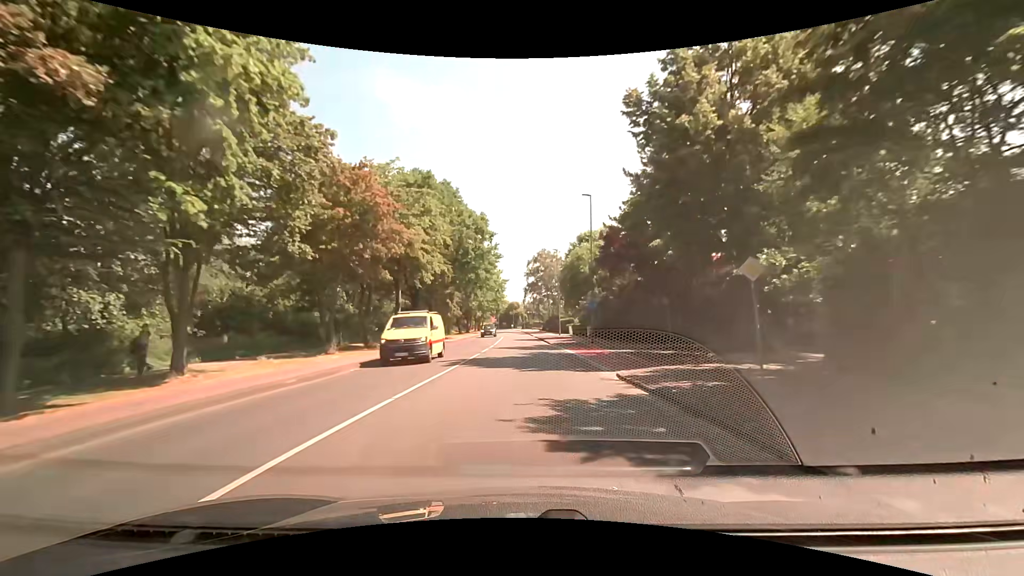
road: tertiary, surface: asphalt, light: Day
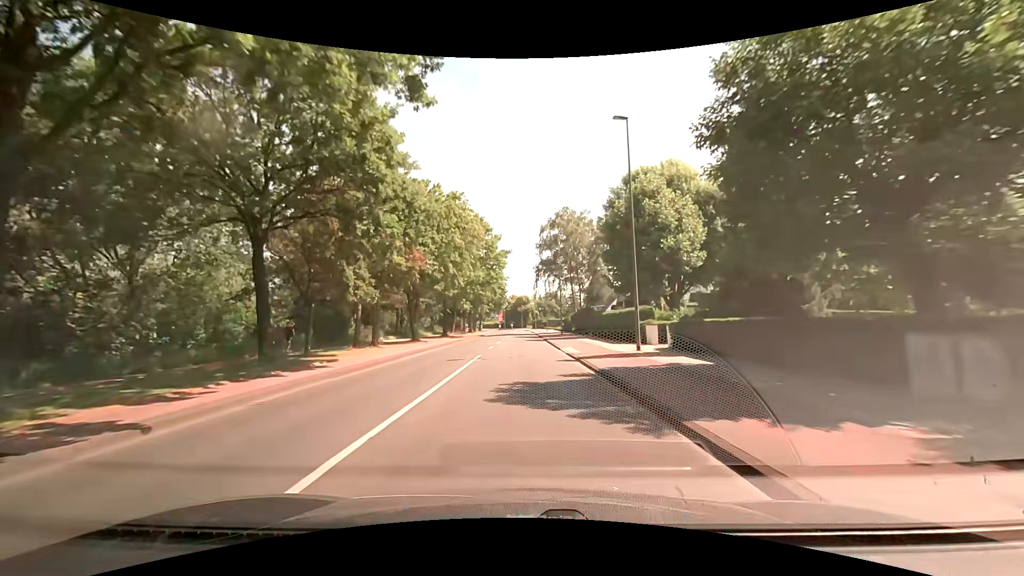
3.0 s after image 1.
(0.0, +38.1) m; -1°
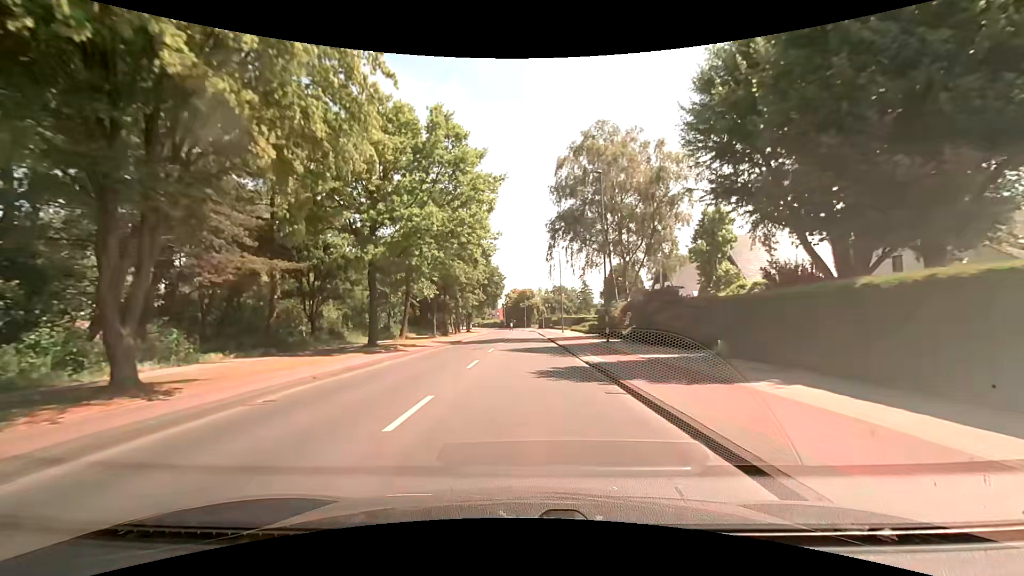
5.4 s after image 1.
(-0.1, +30.8) m; -1°
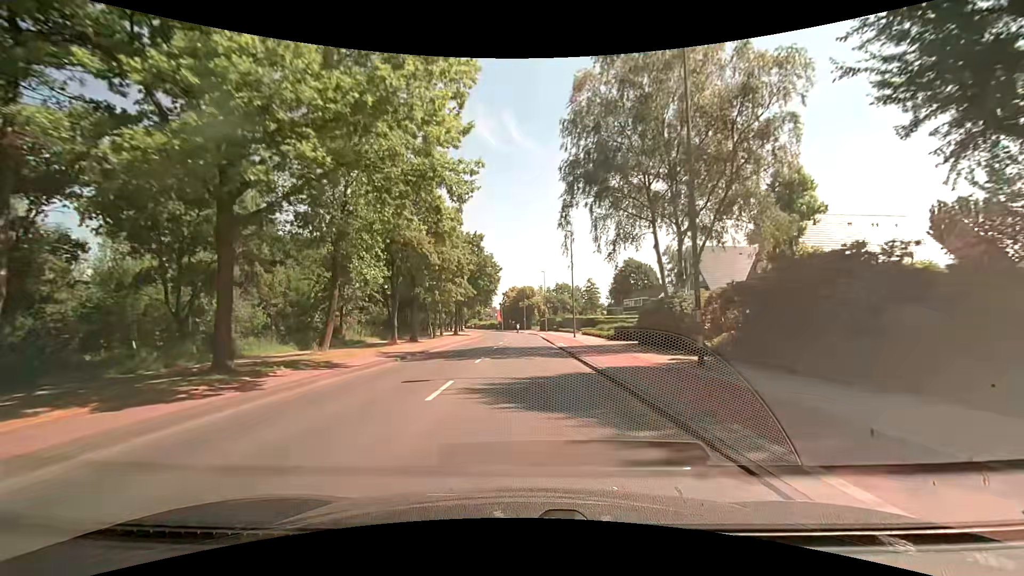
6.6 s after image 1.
(+0.1, +15.4) m; +1°
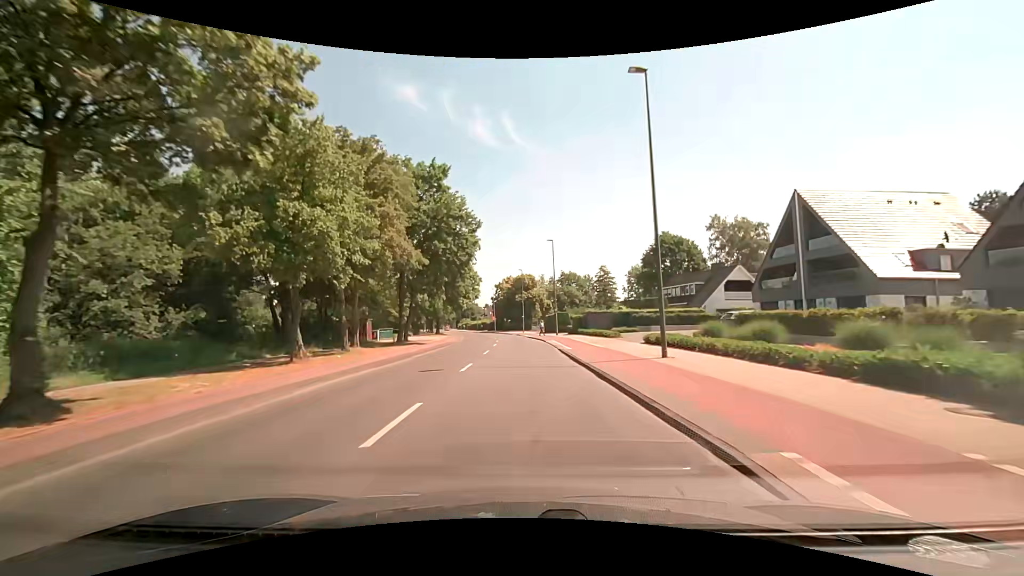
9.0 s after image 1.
(-0.2, +31.0) m; 0°
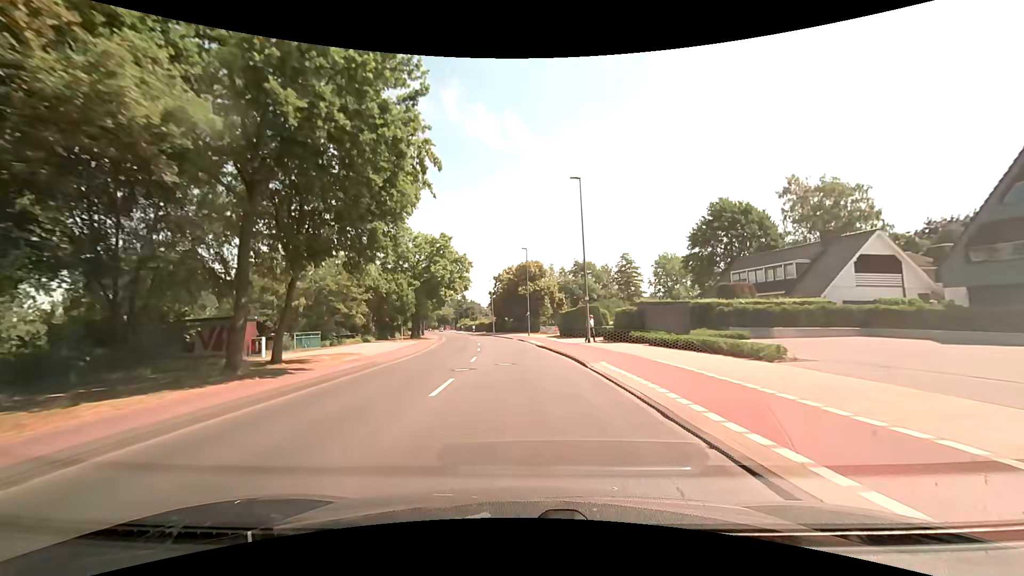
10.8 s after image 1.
(0.0, +23.3) m; 0°
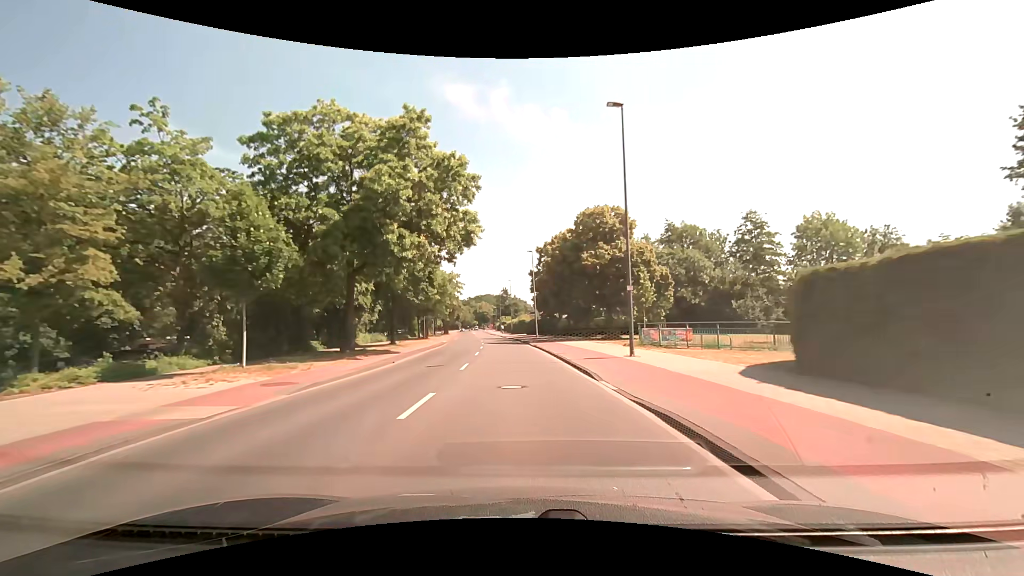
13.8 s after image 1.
(-1.4, +38.5) m; -5°
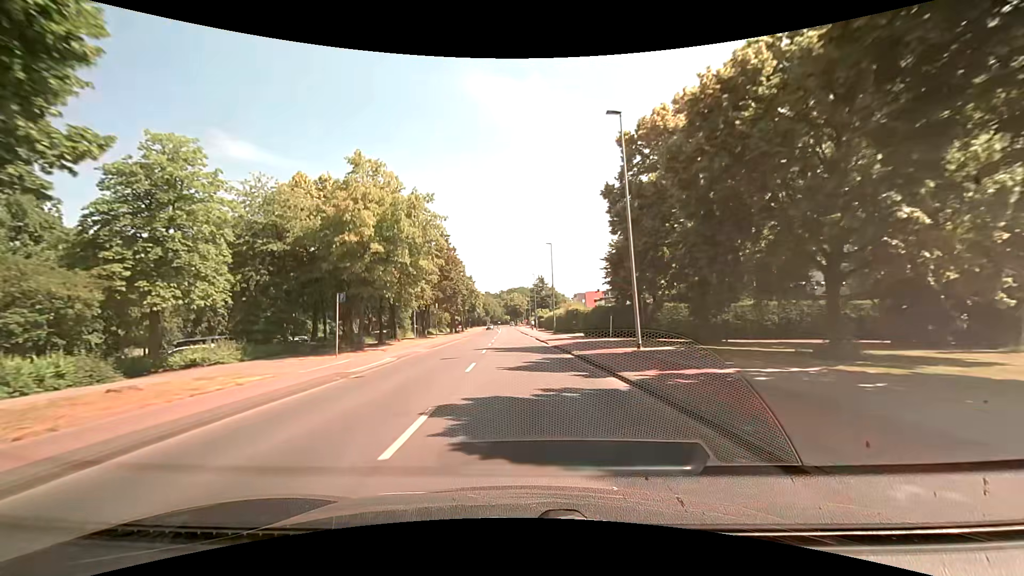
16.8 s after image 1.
(-1.6, +38.3) m; -4°
(0, +10) (0, +20) (-1, +30) (-1, +40) (-1, +50) (-2, +60) (-2, +70) (-3, +80) (-3, +90) (-3, +100) m
